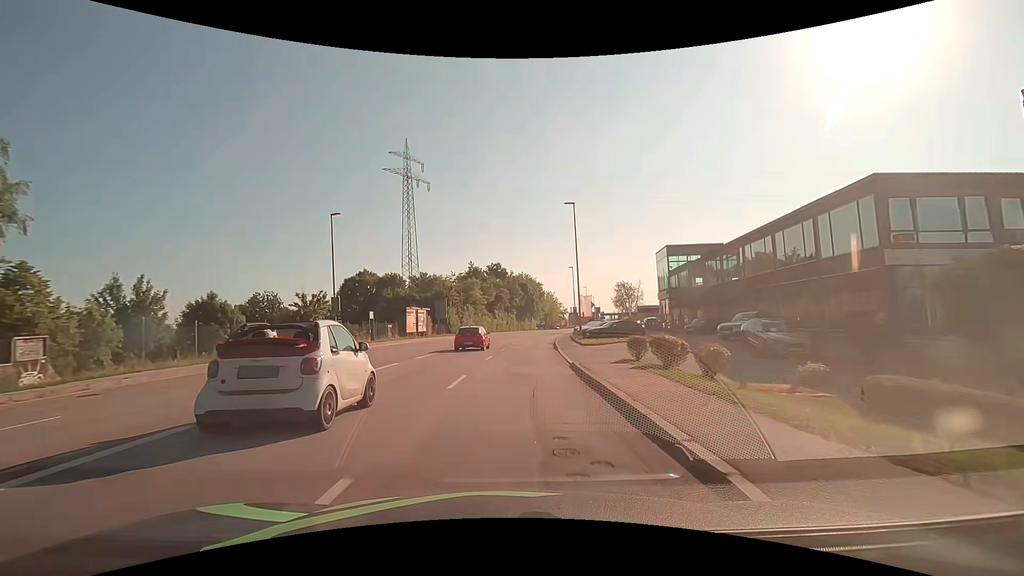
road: tertiary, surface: asphalt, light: Day
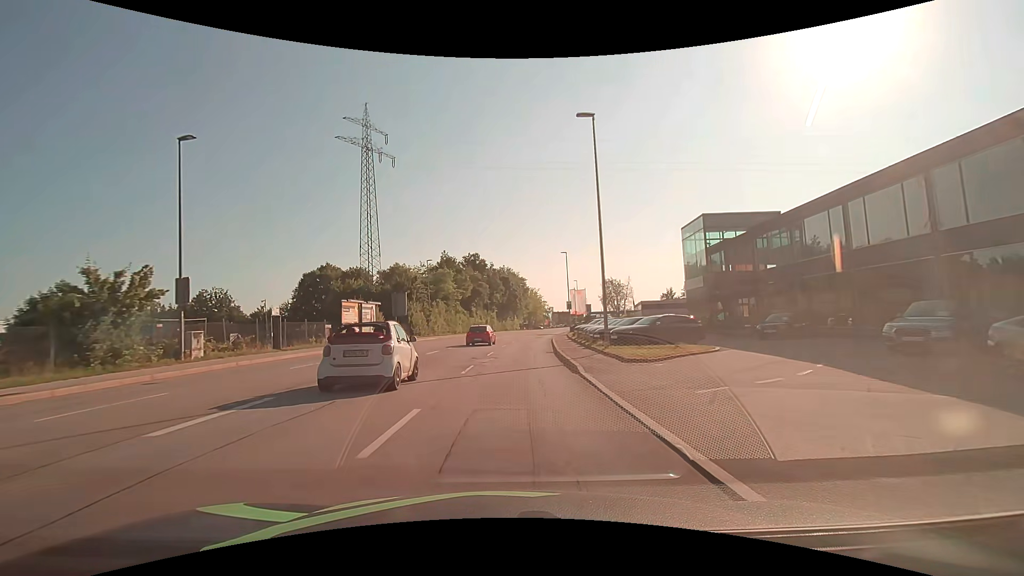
(+0.3, +15.5) m; +2°
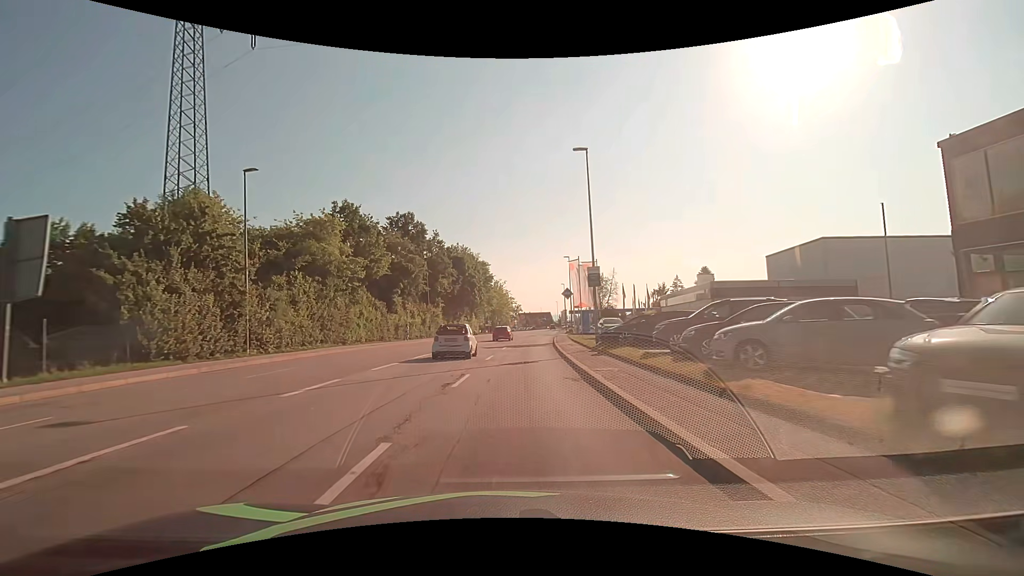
(+1.7, +38.7) m; +5°
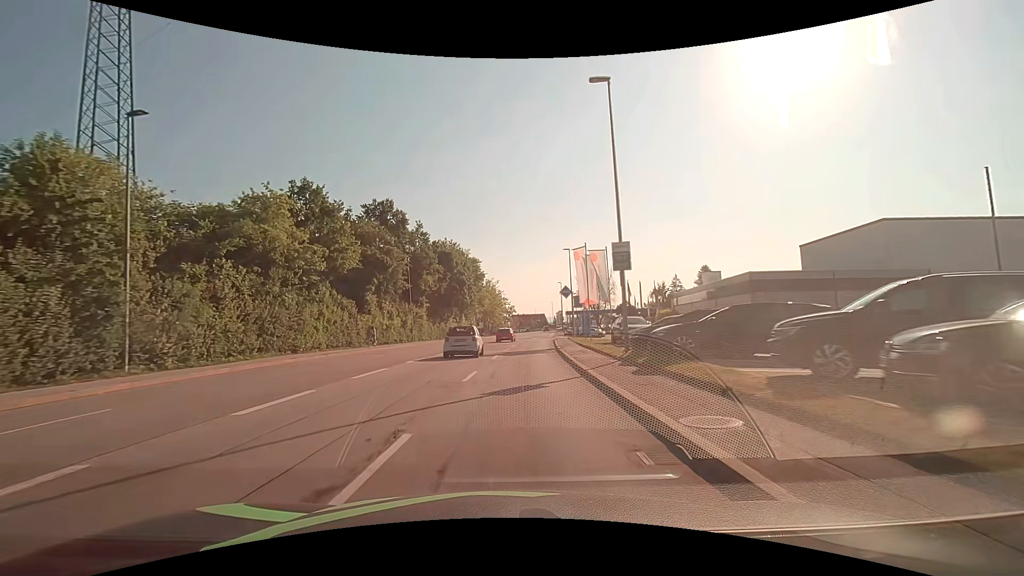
(0.0, +7.8) m; 0°
(0, +10) (+1, +20) (+1, +30) (+2, +40) (+3, +50) (+4, +60) (+5, +70) (+6, +80) (+7, +90) (+8, +100) m
